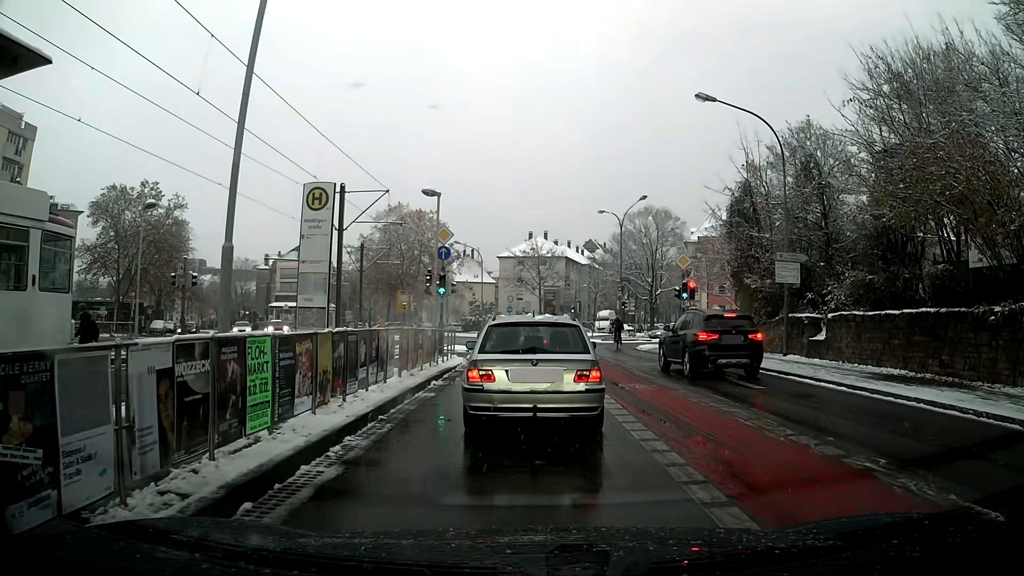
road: secondary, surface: asphalt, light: Day
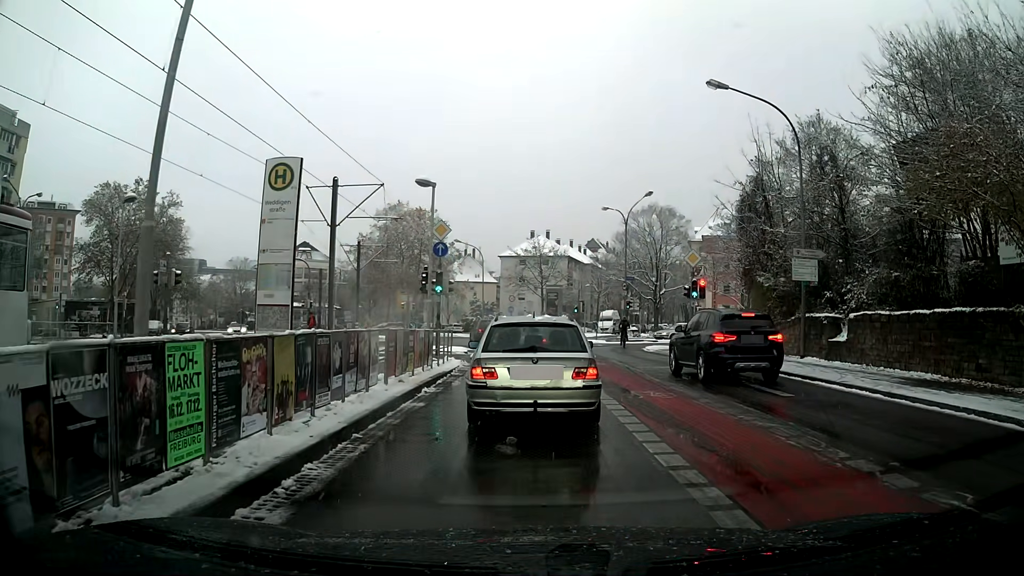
(0.0, +1.5) m; 0°
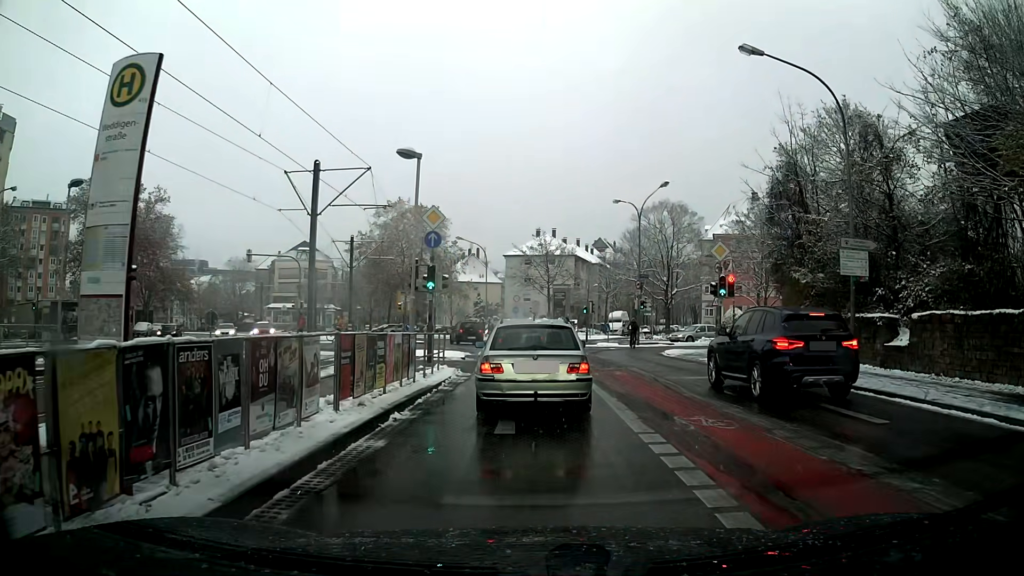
(0.0, +3.6) m; 0°
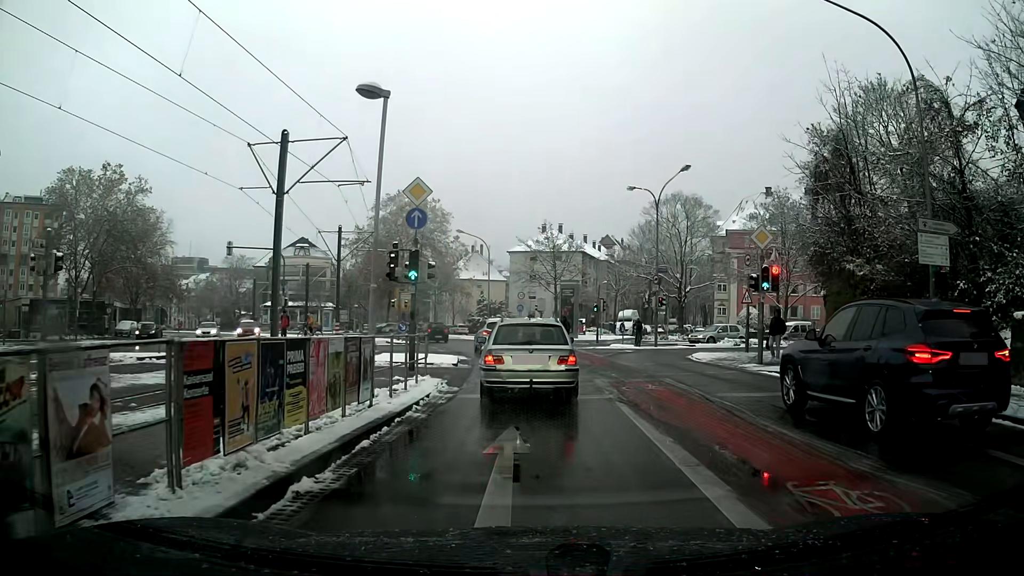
(0.0, +4.4) m; 0°
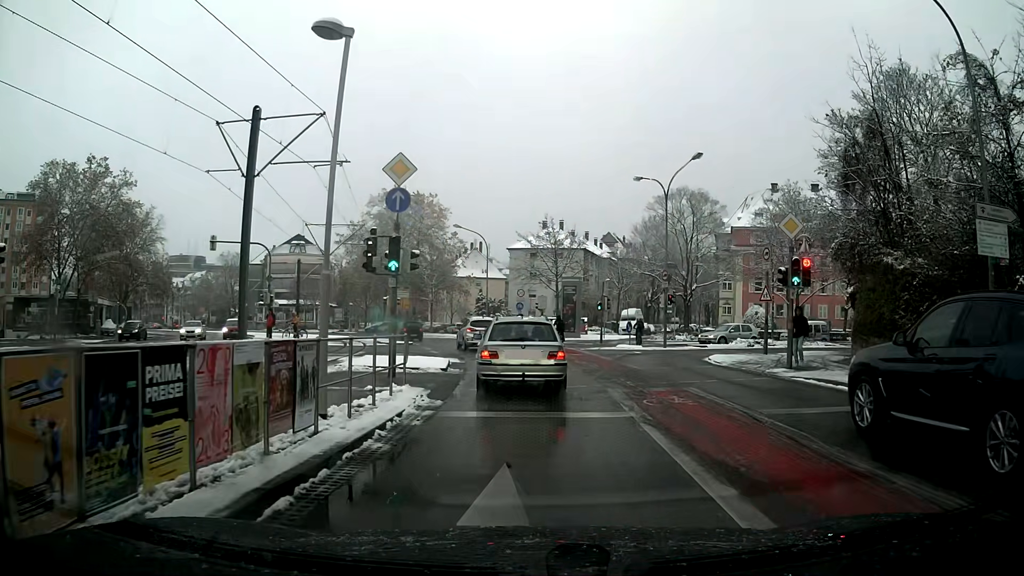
(0.0, +2.6) m; 0°
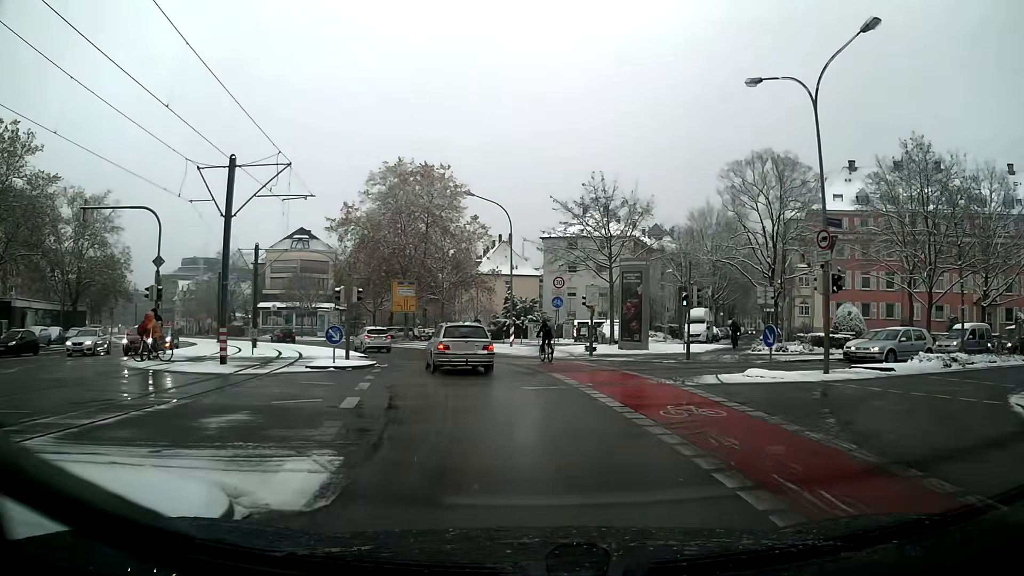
(-0.4, +17.3) m; -4°
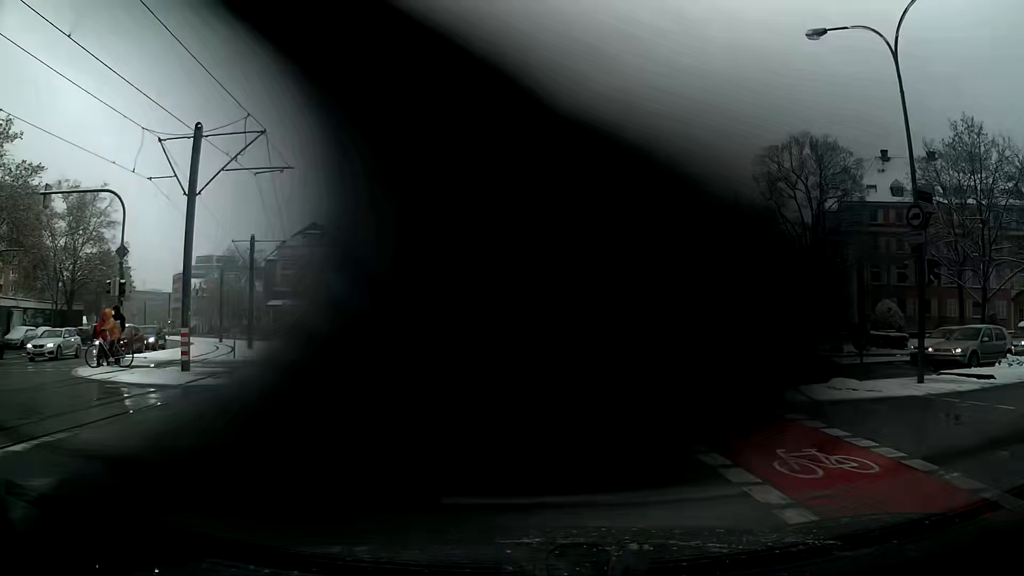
(-0.1, +4.2) m; -2°
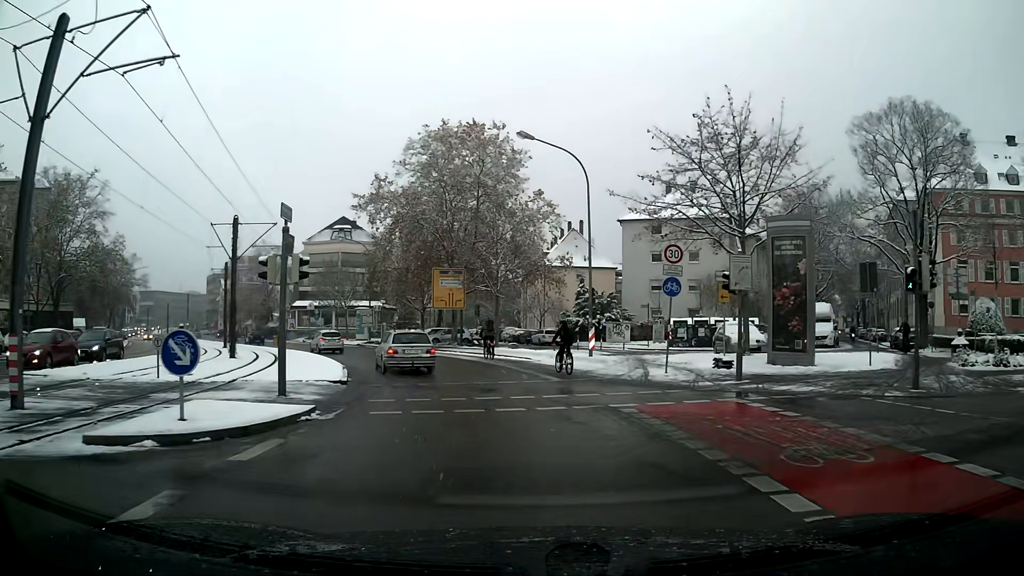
(-0.4, +9.3) m; -5°
(0, +10) (-2, +20) (-4, +30) (-8, +39) (-12, +48) (-18, +56) (-23, +65) (-29, +73) (-34, +82) (-39, +90) m
